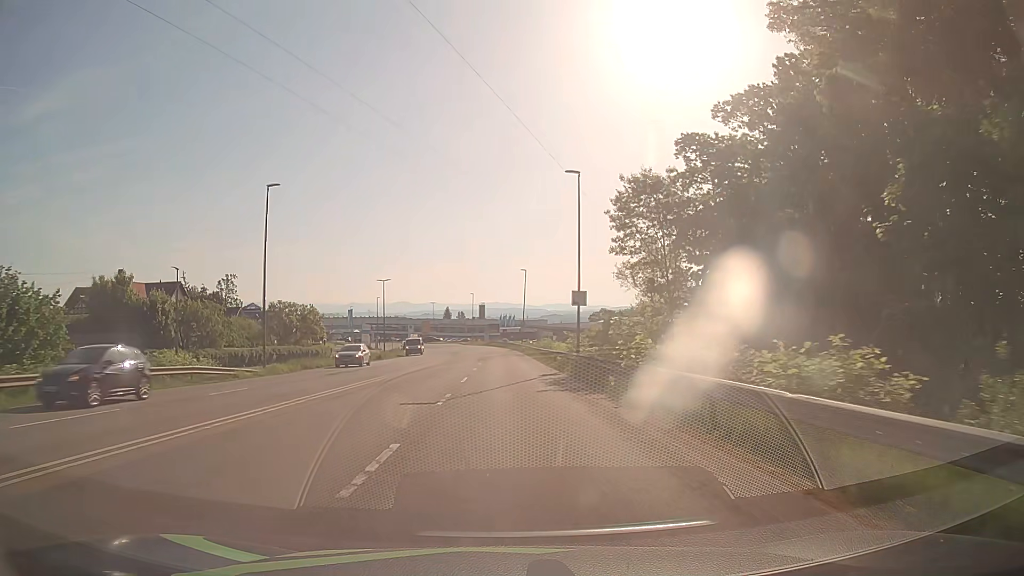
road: secondary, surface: asphalt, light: Day
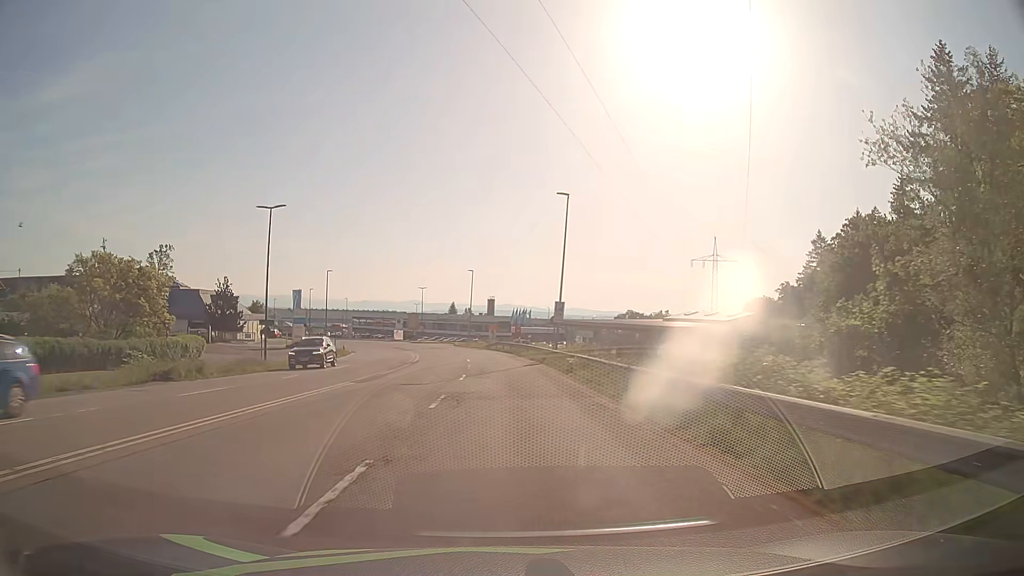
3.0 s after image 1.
(-0.3, +45.8) m; -2°
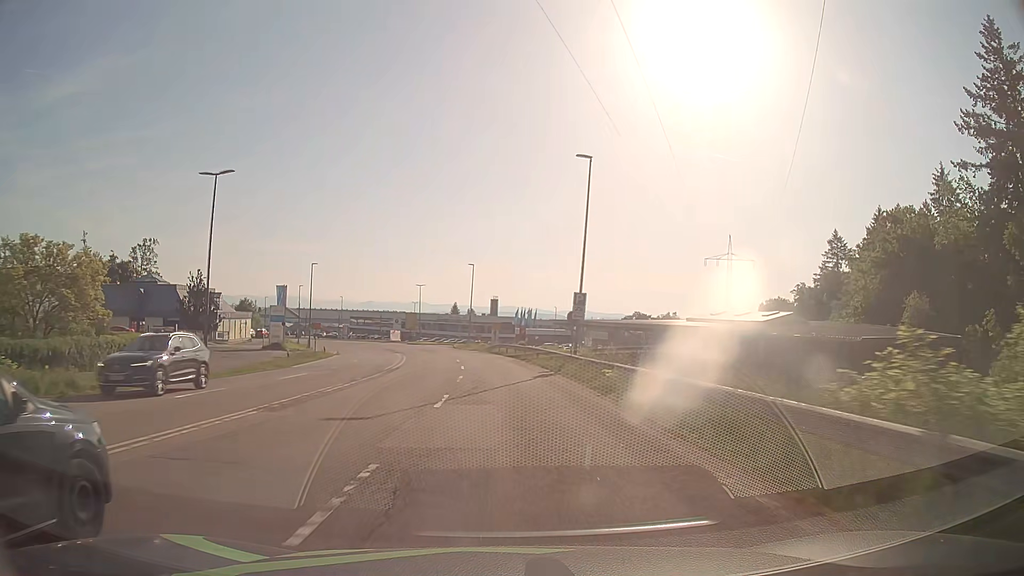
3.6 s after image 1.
(0.0, +9.0) m; 0°
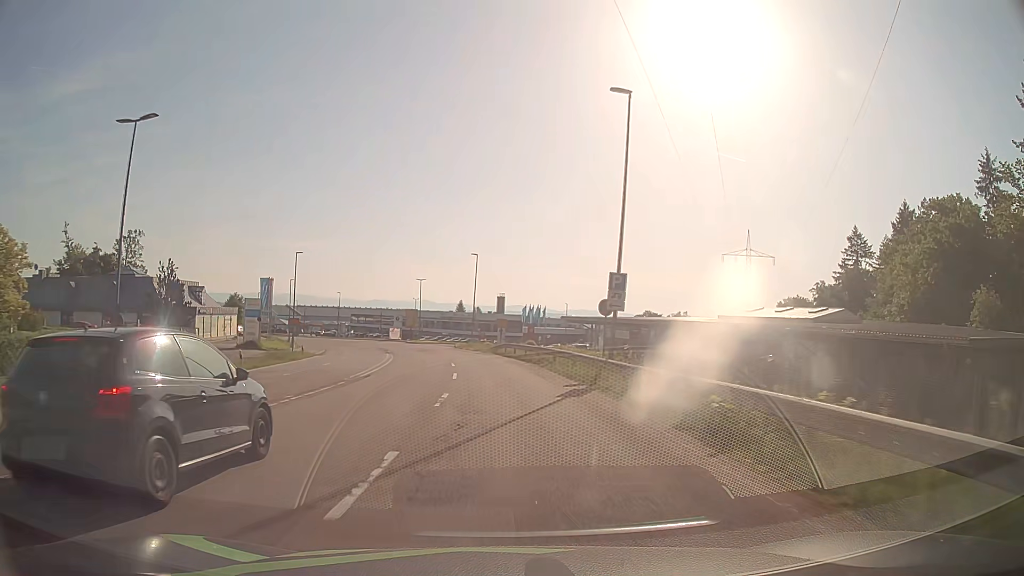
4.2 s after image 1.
(0.0, +8.8) m; 0°
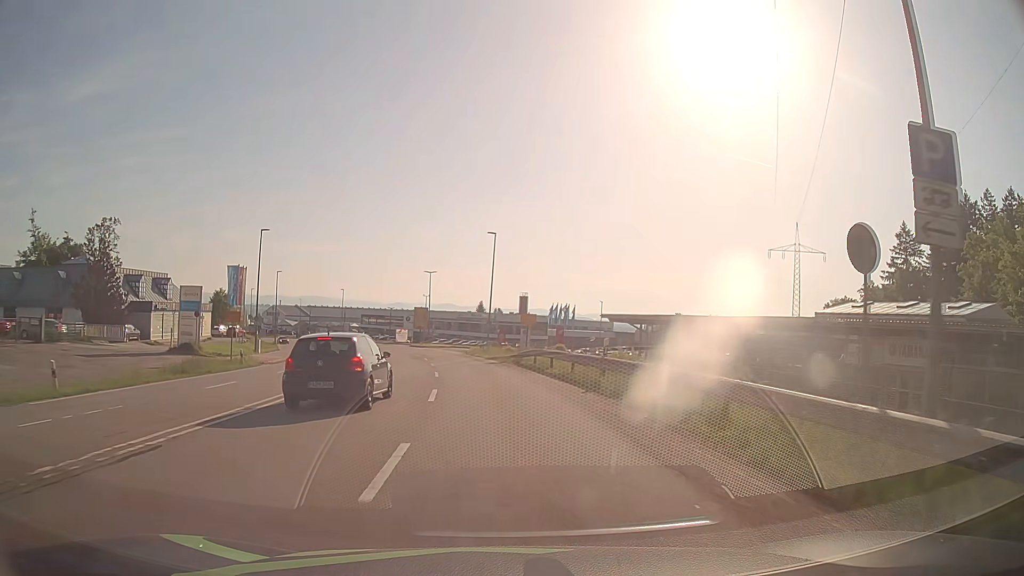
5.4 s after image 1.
(-0.4, +16.7) m; -2°
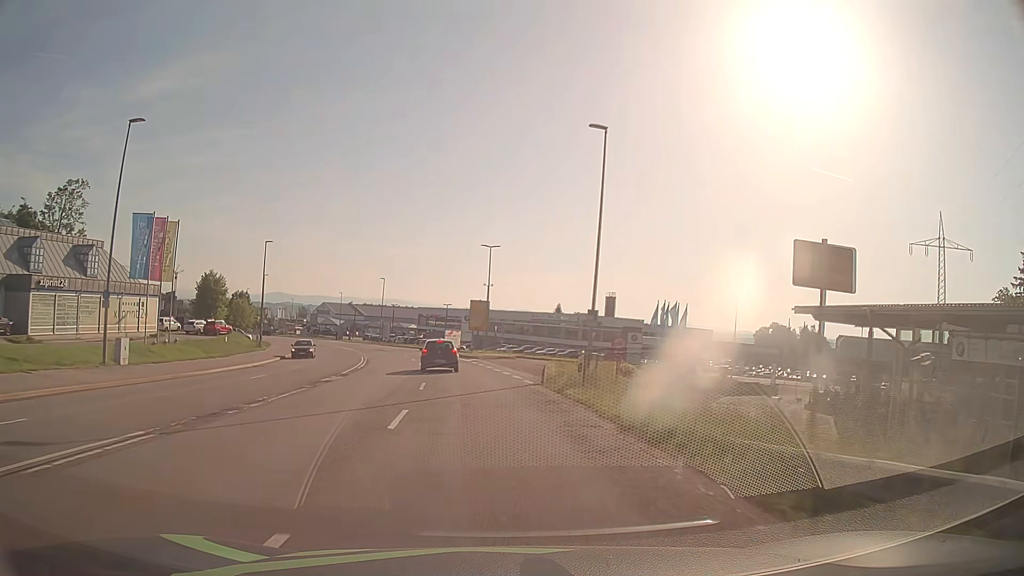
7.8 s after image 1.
(-1.6, +30.7) m; -6°
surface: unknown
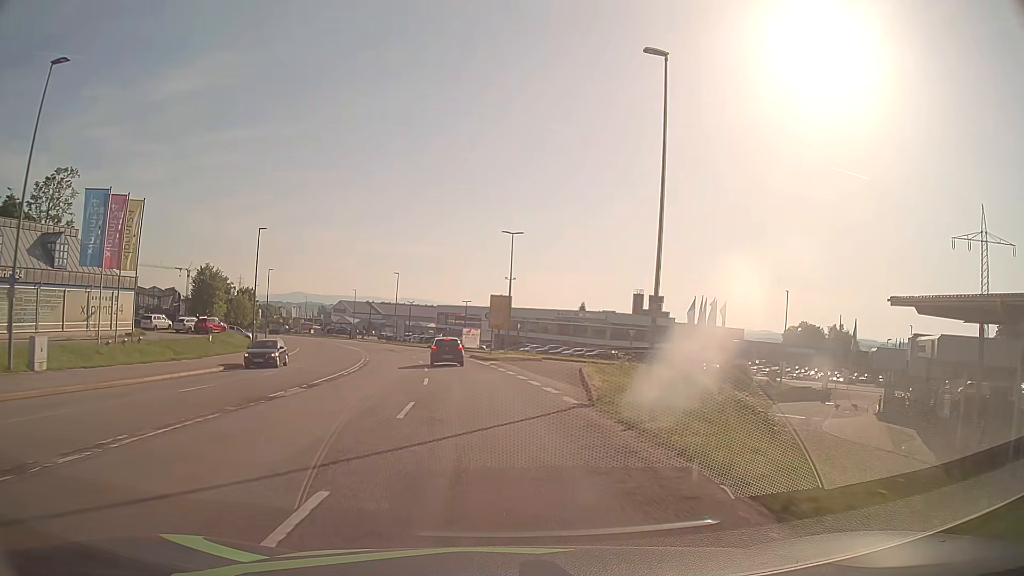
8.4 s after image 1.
(-0.1, +7.6) m; -1°
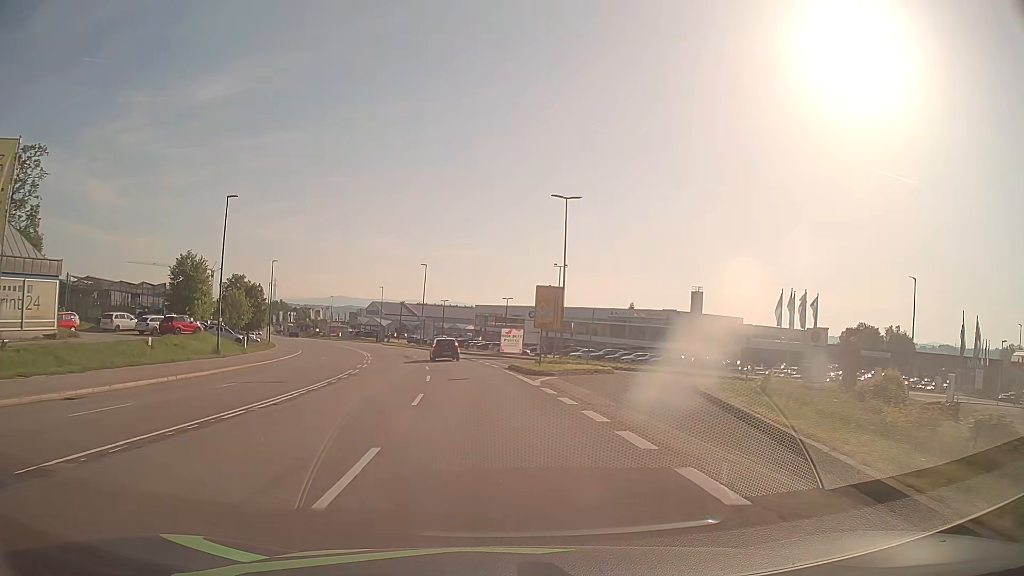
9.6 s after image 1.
(-0.6, +15.2) m; -4°
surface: asphalt
(0, +10) (-1, +20) (-2, +30) (-3, +40) (-5, +50) (-7, +59) (-10, +69) (-12, +79) (-16, +88) (-19, +98) m
